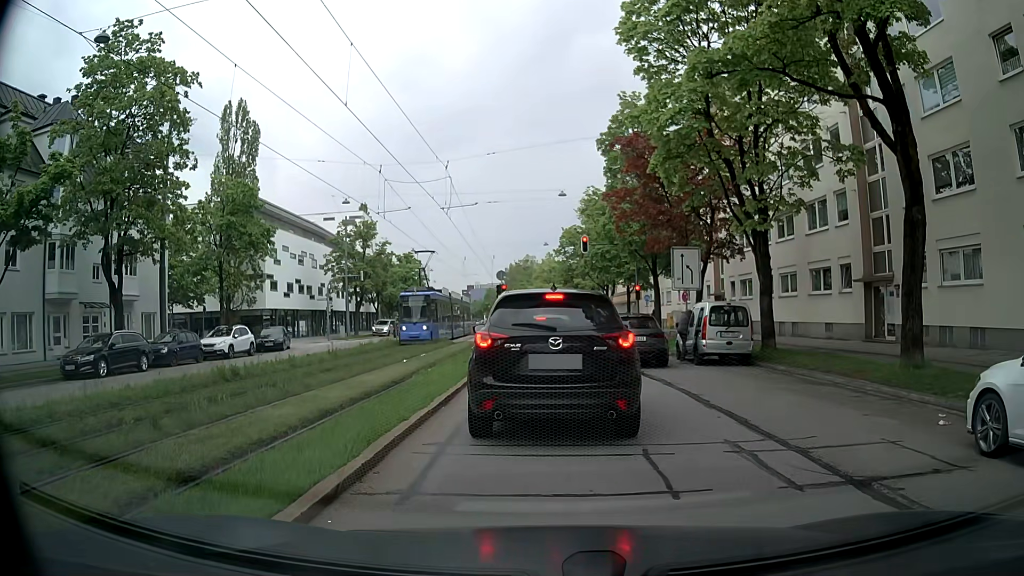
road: secondary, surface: asphalt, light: Day
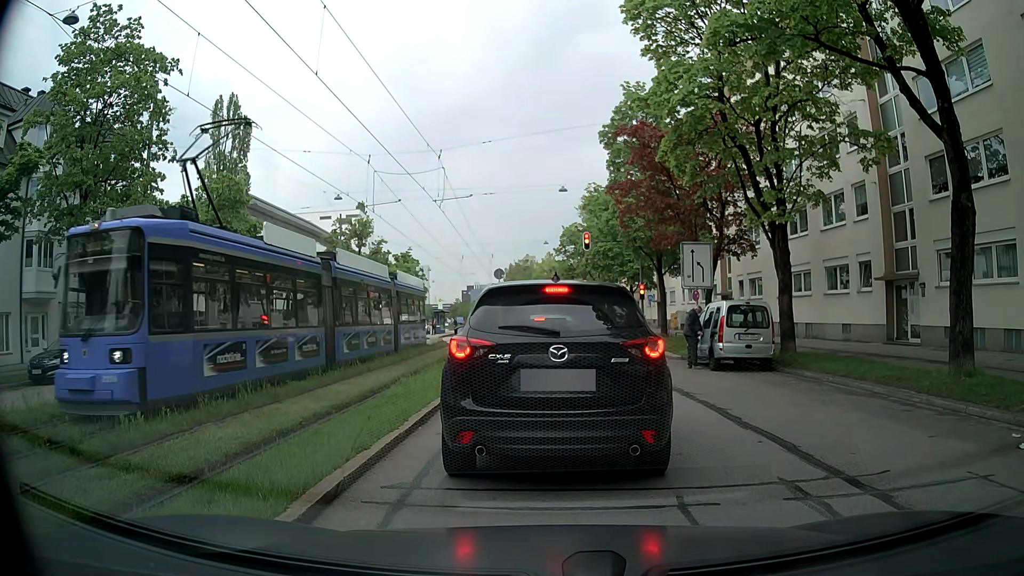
(+0.1, +1.8) m; +2°
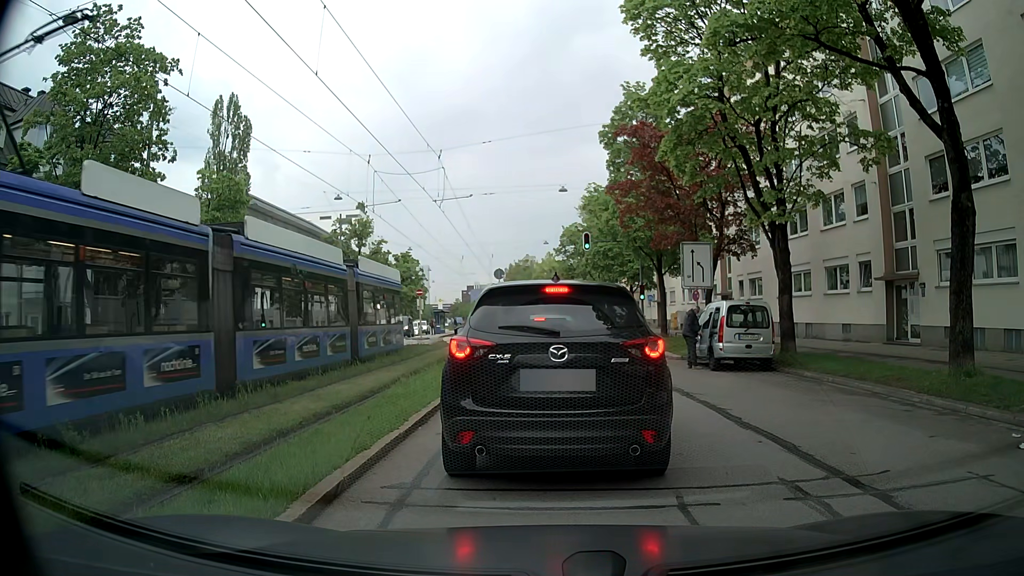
(0.0, 0.0) m; 0°
